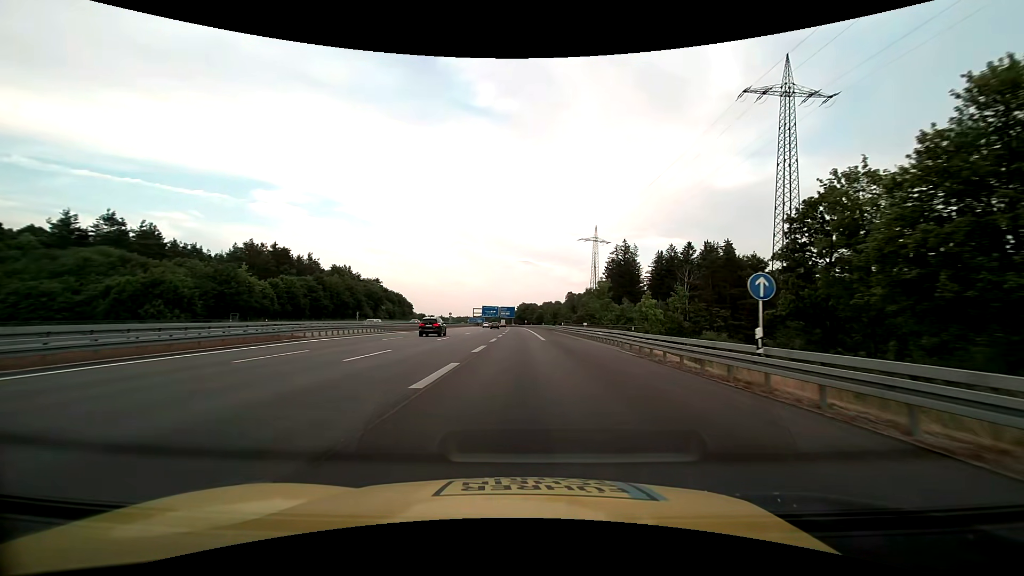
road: motorway_link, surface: asphalt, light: Day
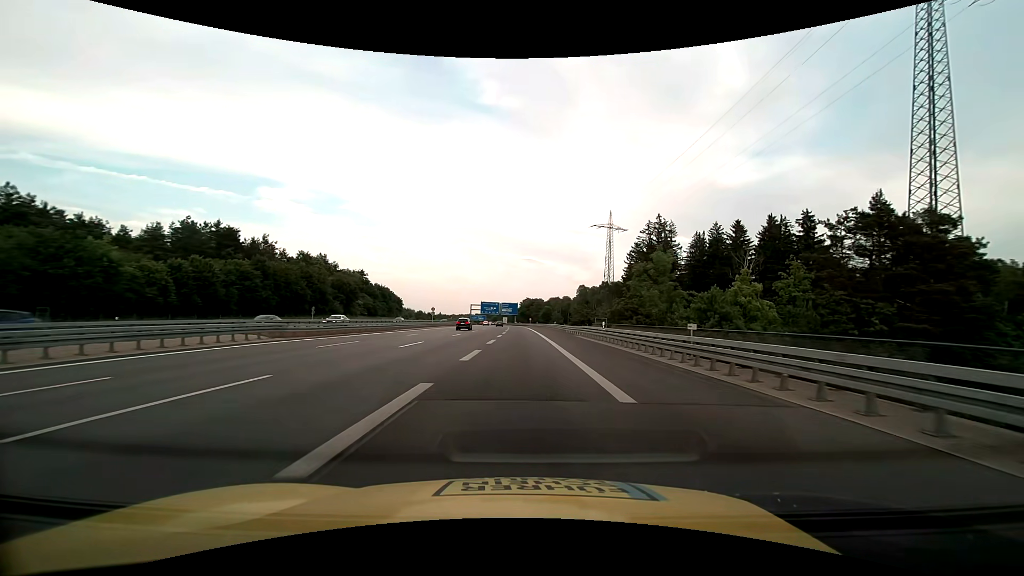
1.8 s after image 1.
(-0.1, +30.0) m; 0°
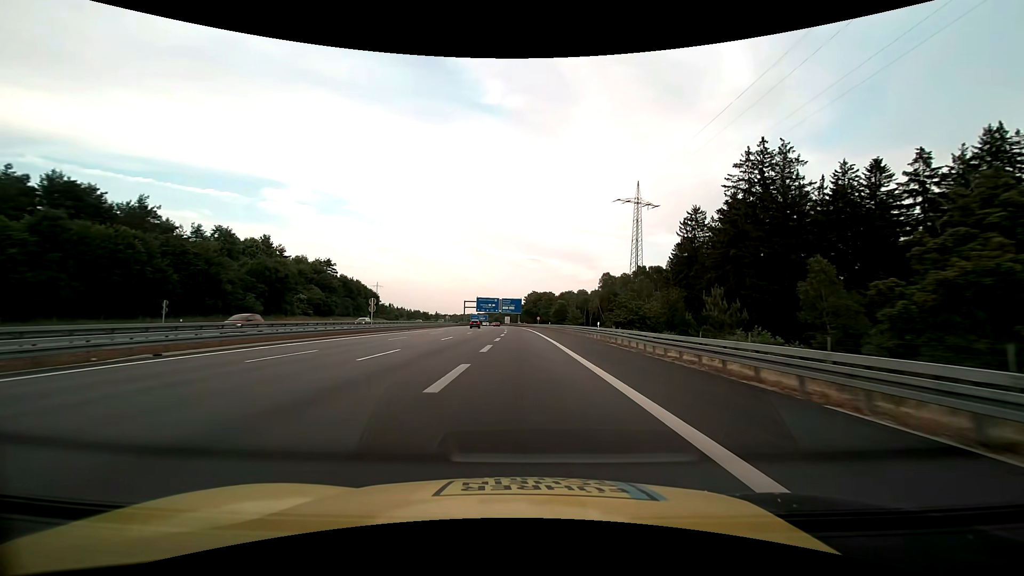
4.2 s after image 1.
(-0.2, +43.5) m; 0°
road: motorway
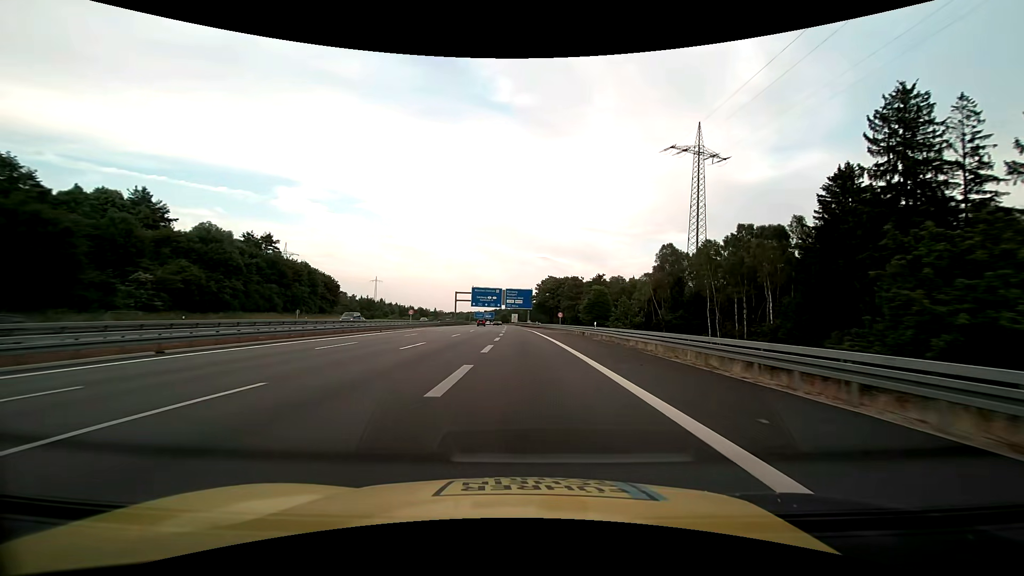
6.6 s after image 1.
(-0.4, +49.6) m; -1°
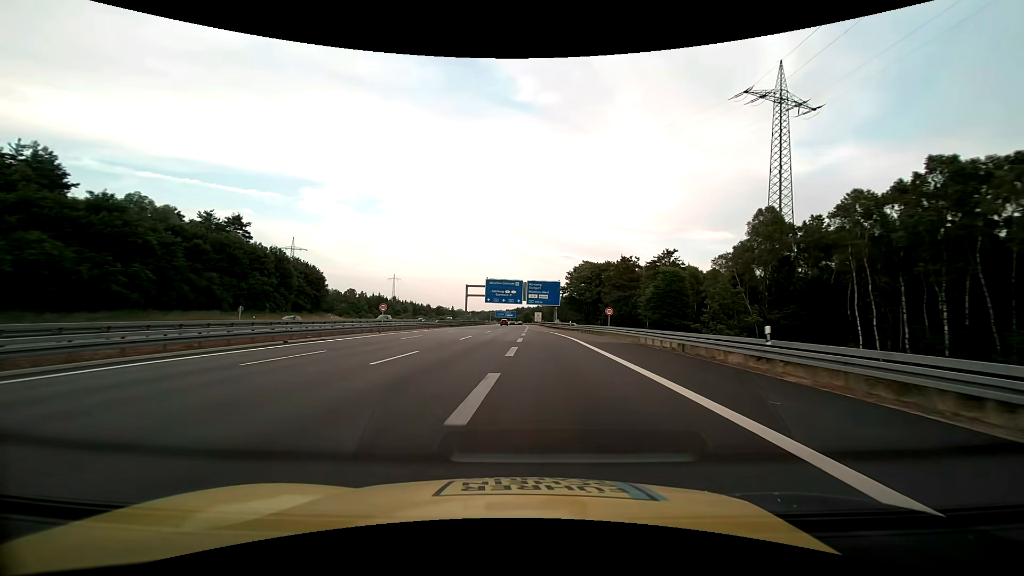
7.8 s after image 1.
(-0.6, +26.5) m; -2°
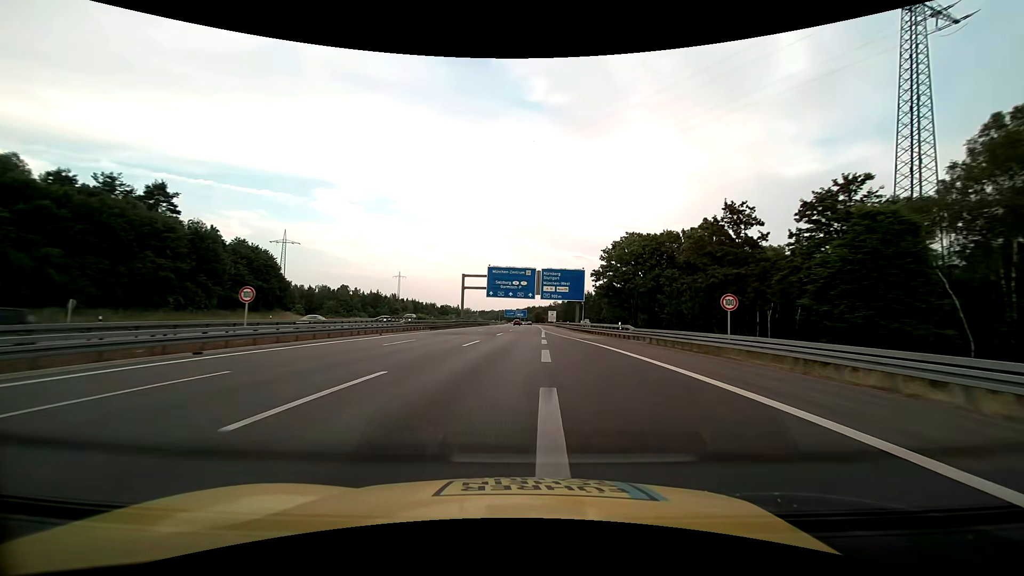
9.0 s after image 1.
(-0.5, +27.1) m; -2°
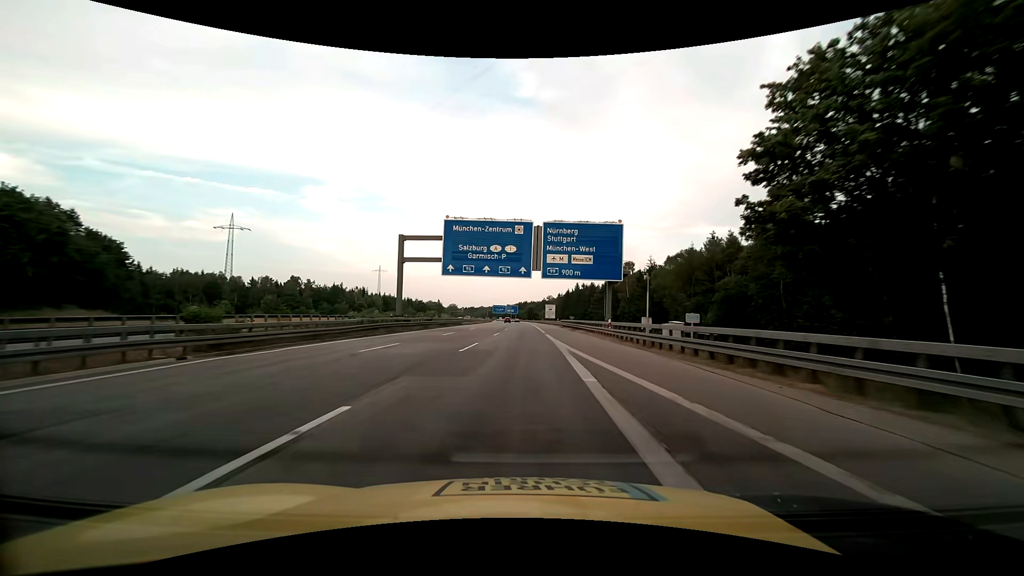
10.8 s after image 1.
(+0.5, +41.2) m; +1°
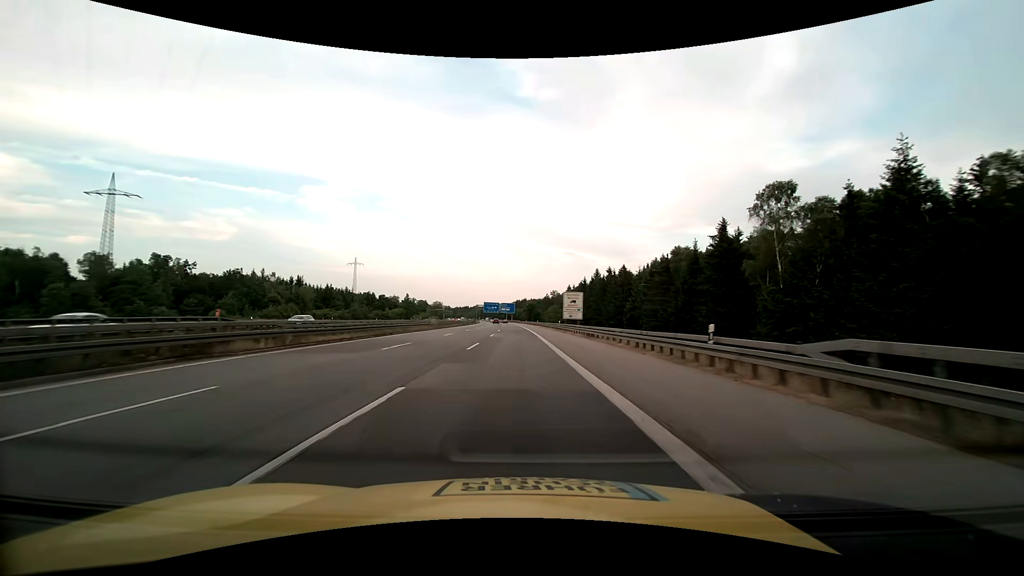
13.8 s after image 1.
(+0.5, +69.8) m; 0°
(0, +10) (0, +20) (0, +30) (0, +40) (-1, +50) (-1, +60) (-1, +70) (-1, +80) (-2, +90) (-2, +100) m
